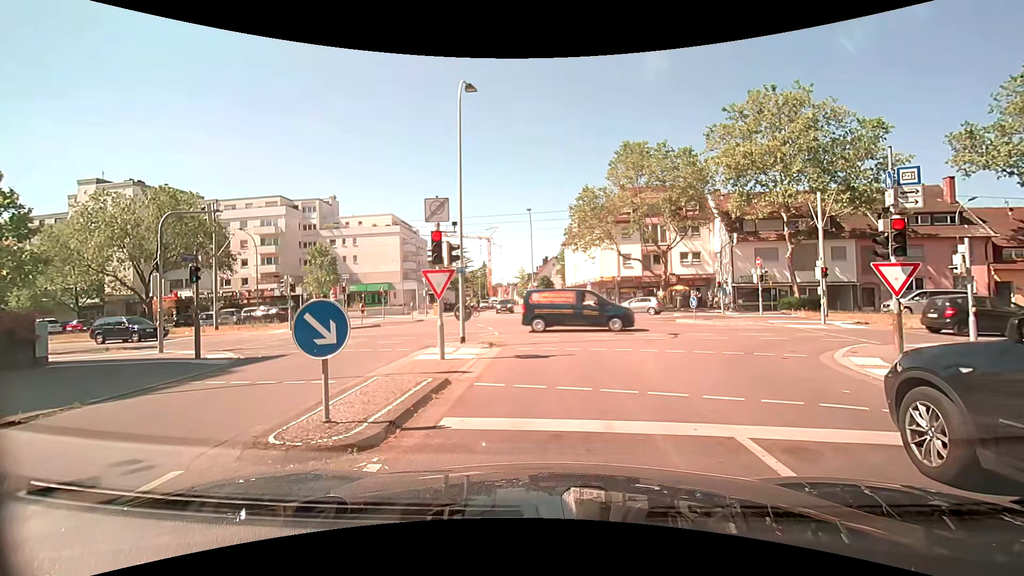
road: residential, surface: asphalt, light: Day
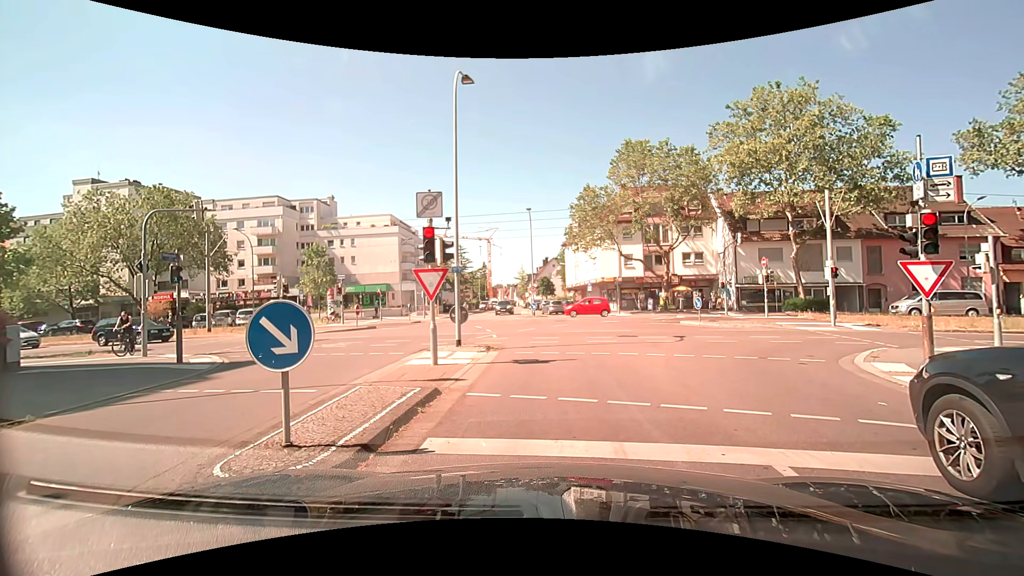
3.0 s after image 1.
(0.0, +0.8) m; 0°
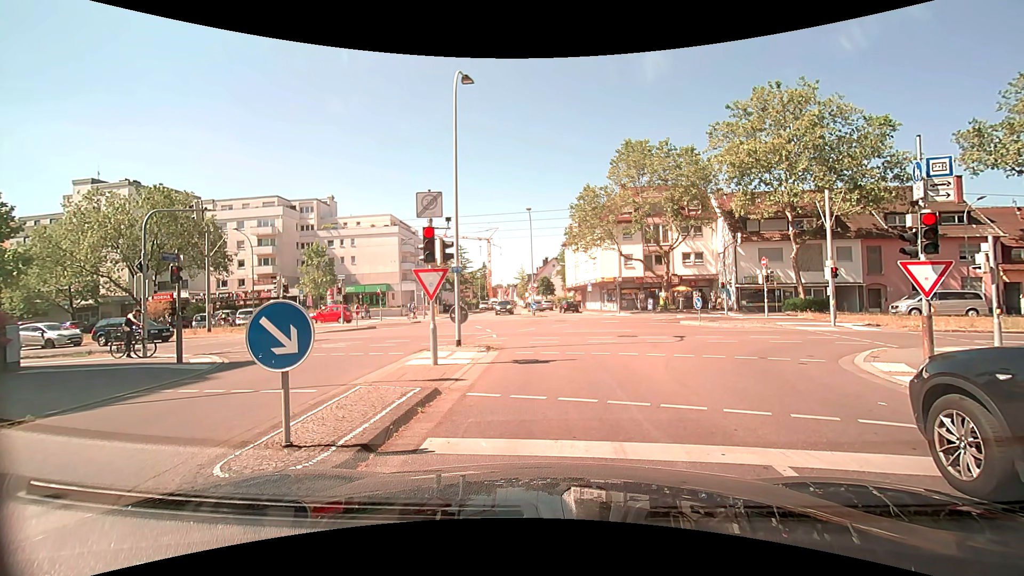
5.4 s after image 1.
(0.0, 0.0) m; 0°
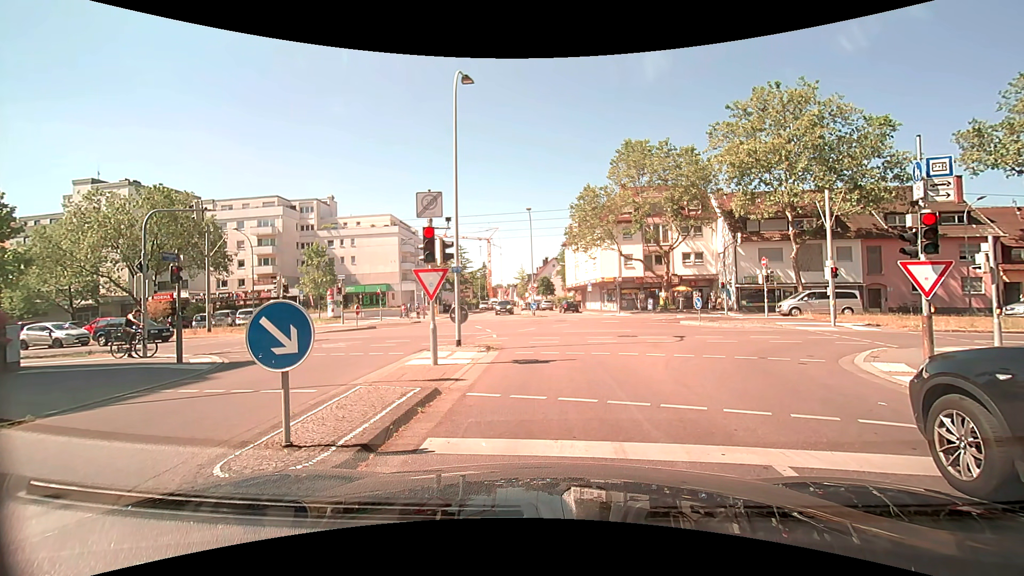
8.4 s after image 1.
(0.0, 0.0) m; 0°
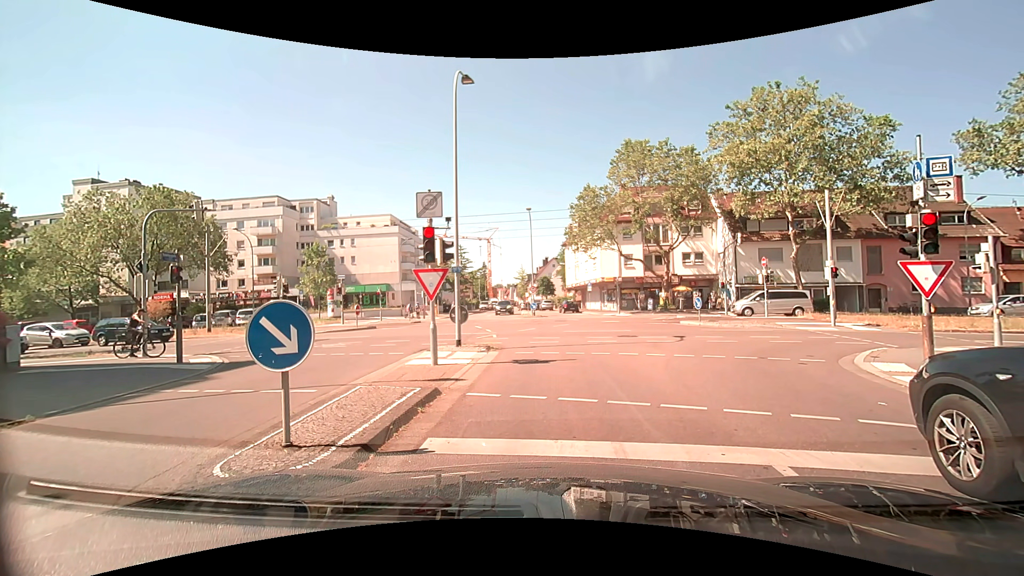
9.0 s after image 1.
(0.0, 0.0) m; 0°
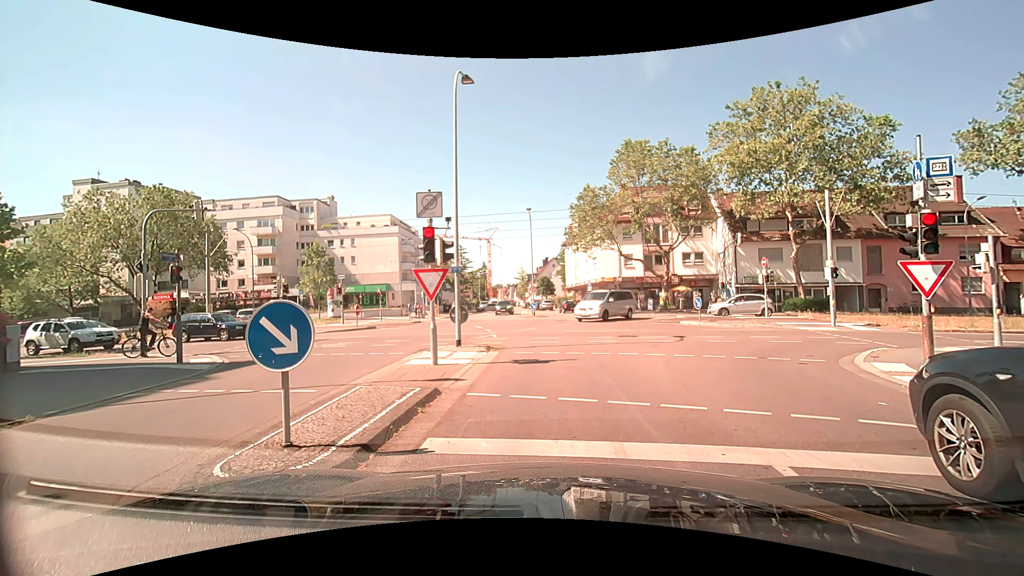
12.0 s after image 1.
(0.0, 0.0) m; 0°
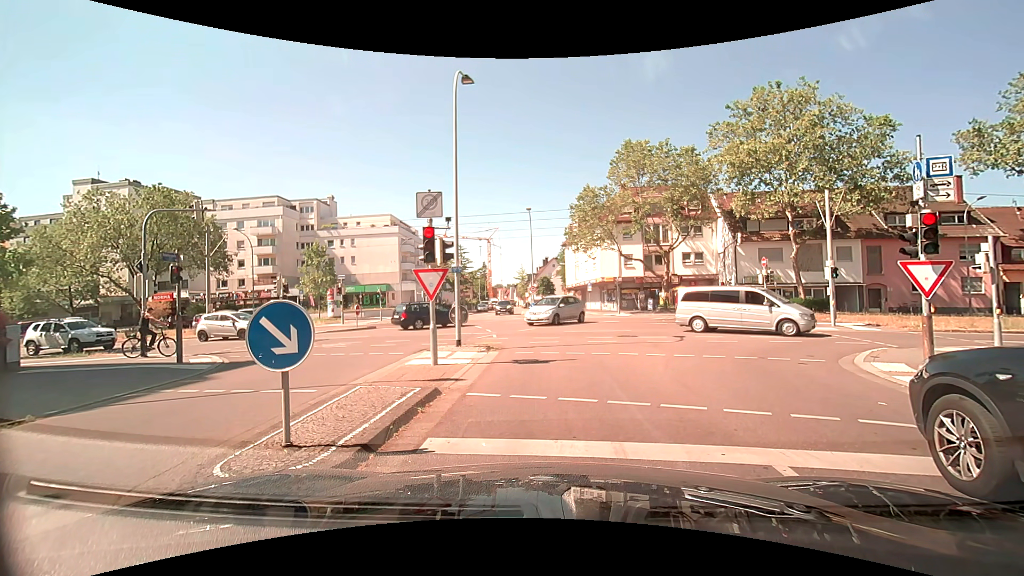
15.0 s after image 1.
(0.0, 0.0) m; 0°
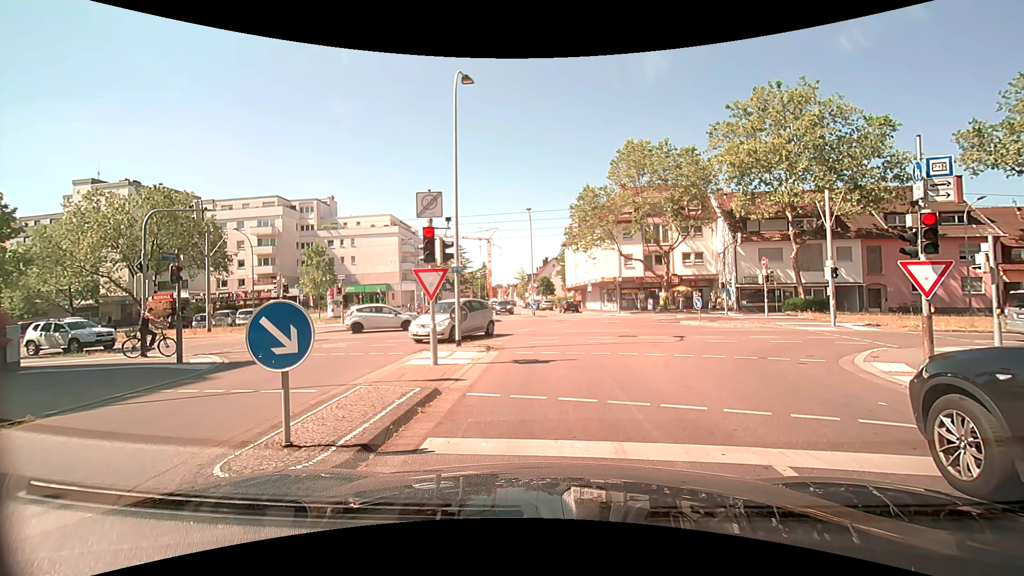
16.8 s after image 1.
(0.0, 0.0) m; 0°
(0, +10) (+1, +20) (+2, +30) (+2, +40) (+2, +50) (0, +60) (-1, +70) (-3, +80) (-4, +89) (-5, +99) m
